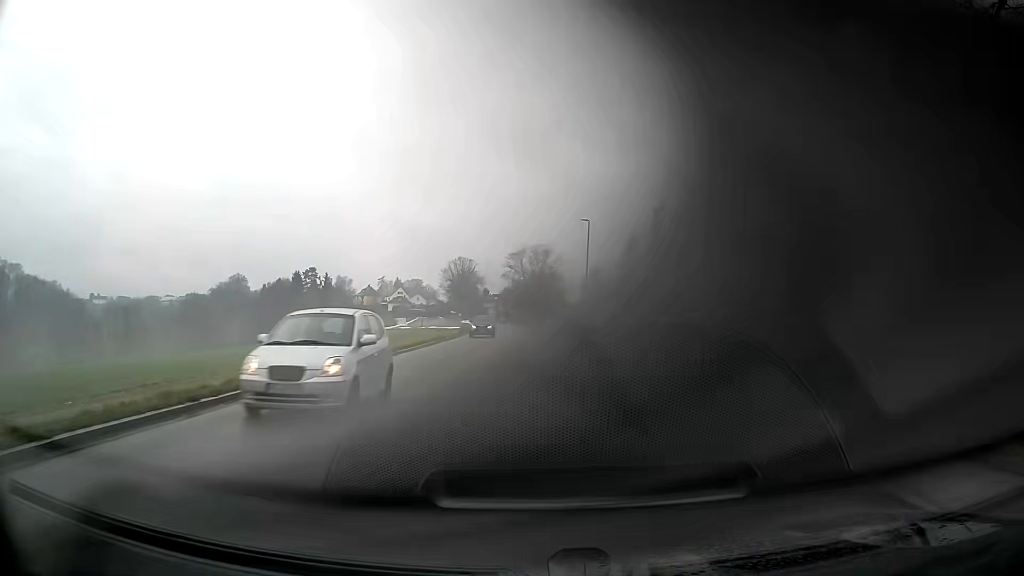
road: tertiary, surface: asphalt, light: Day
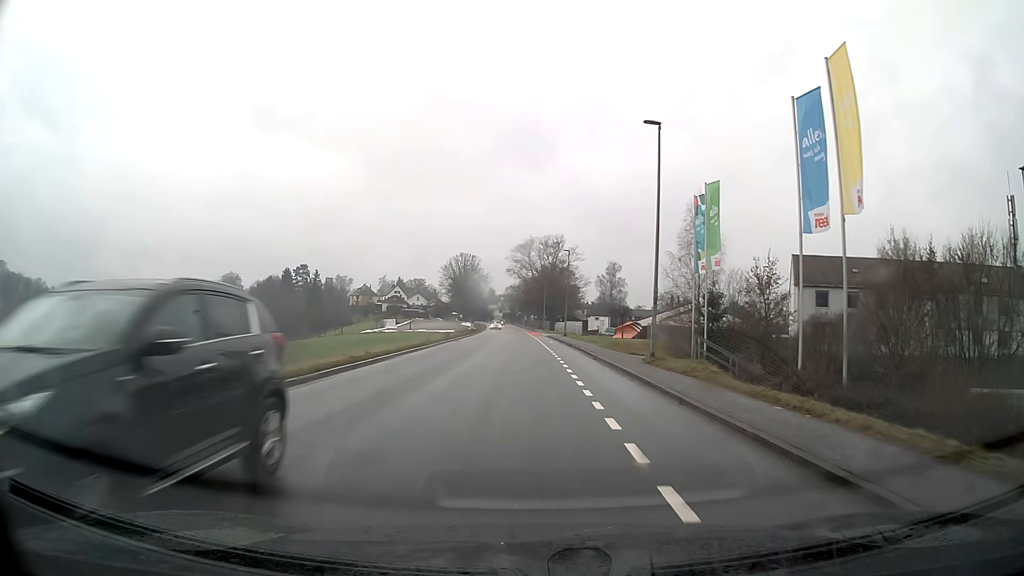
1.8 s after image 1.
(-0.1, +23.9) m; -1°
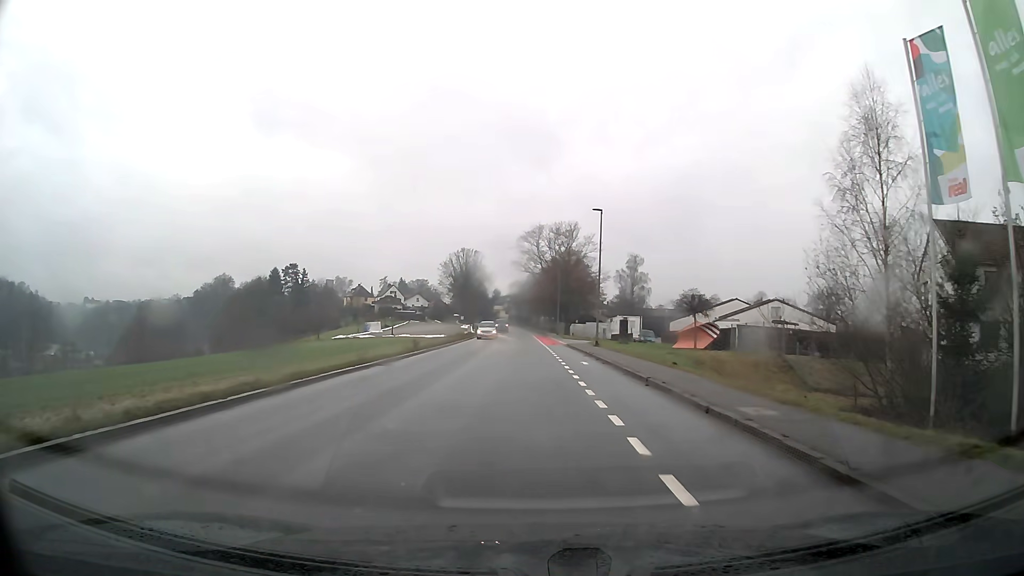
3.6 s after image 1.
(-0.2, +23.8) m; -1°
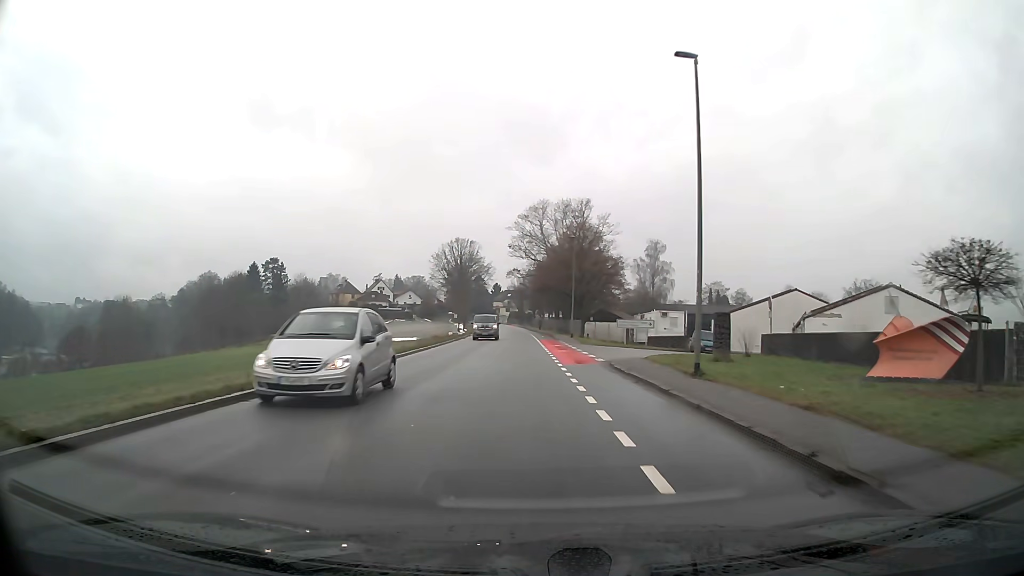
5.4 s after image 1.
(-0.1, +23.9) m; 0°
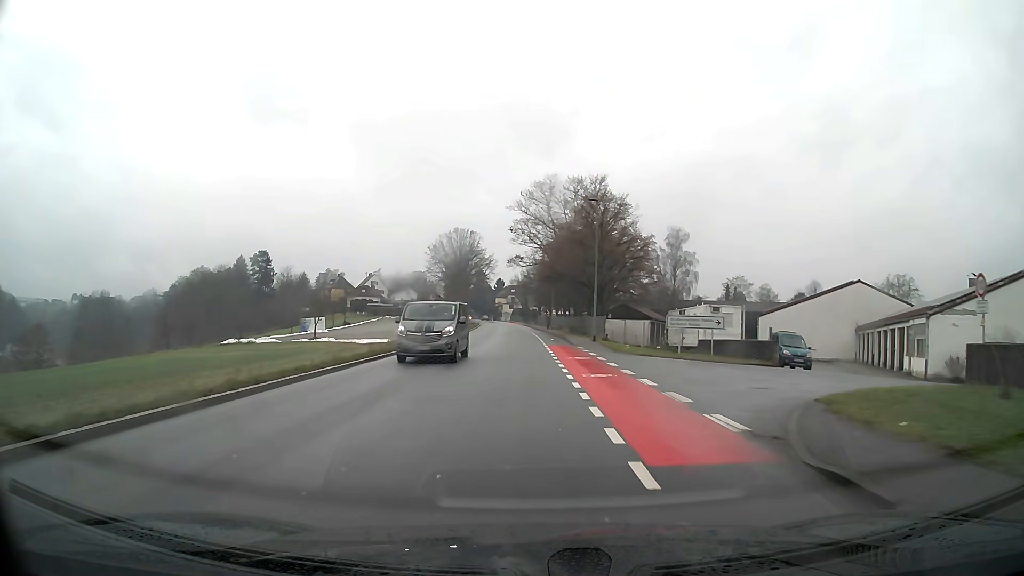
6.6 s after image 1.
(-0.1, +16.0) m; -1°
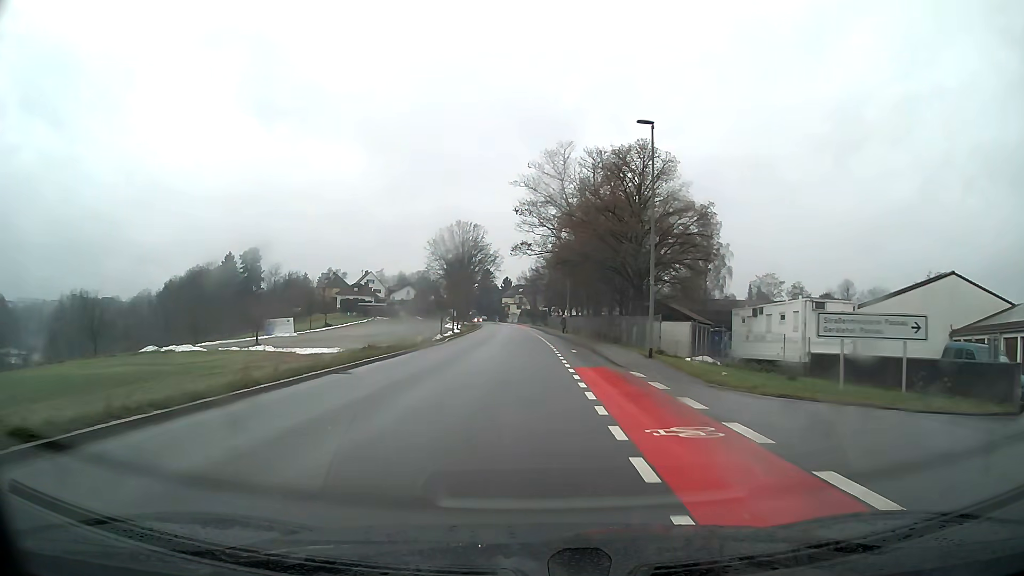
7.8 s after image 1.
(-0.1, +15.9) m; -1°
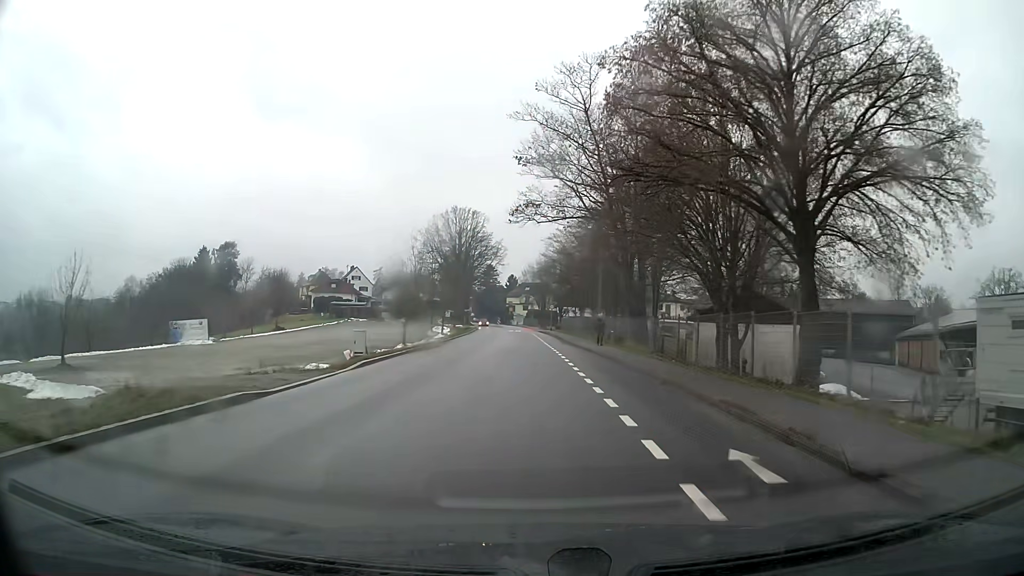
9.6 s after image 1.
(-0.2, +23.3) m; -1°
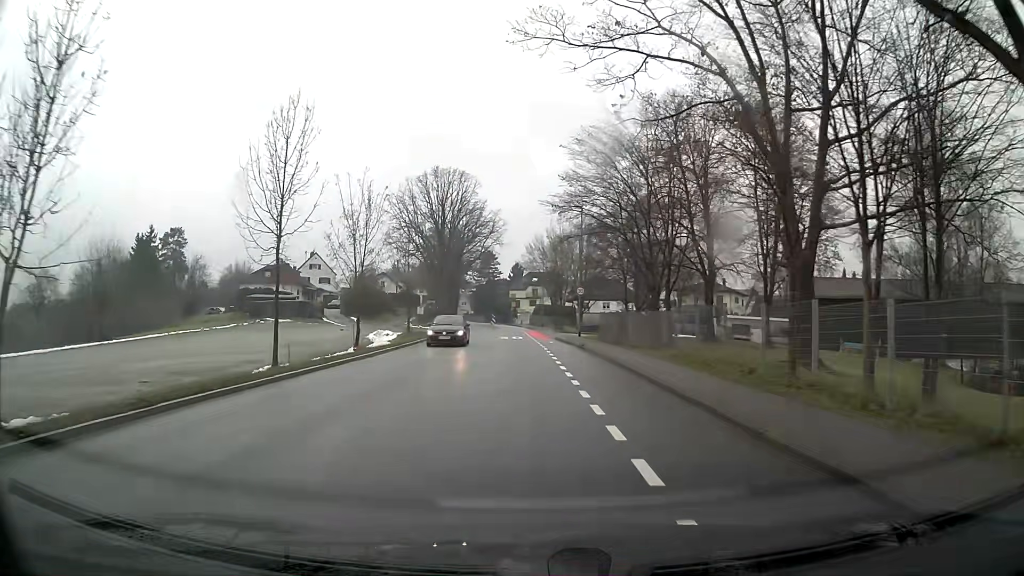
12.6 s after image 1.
(-0.2, +37.2) m; -1°
(0, +10) (0, +20) (0, +30) (-1, +40) (-1, +50) (-2, +60) (-2, +70) (-2, +80) (-3, +90) (-5, +100) m
